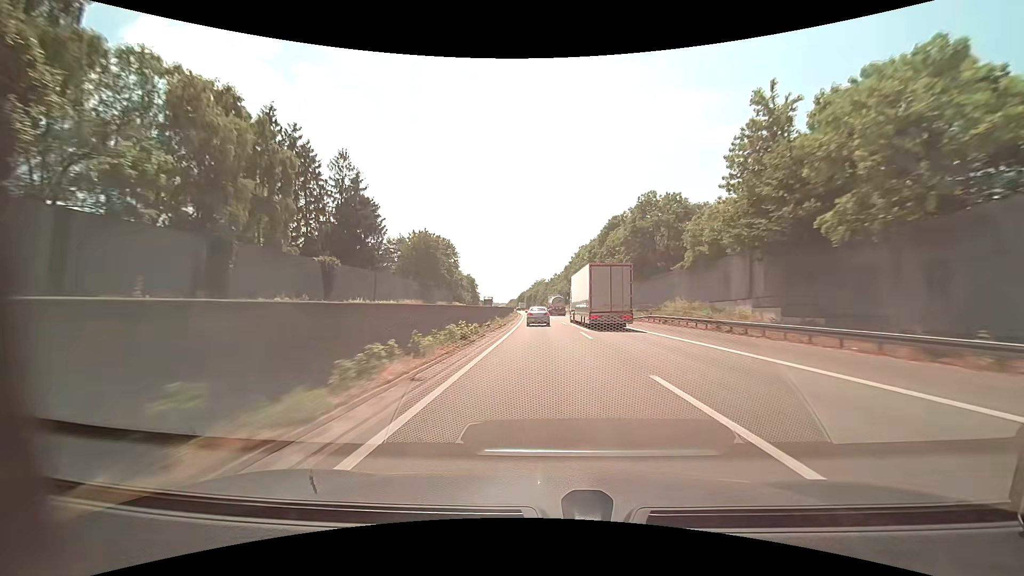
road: motorway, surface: asphalt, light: Day
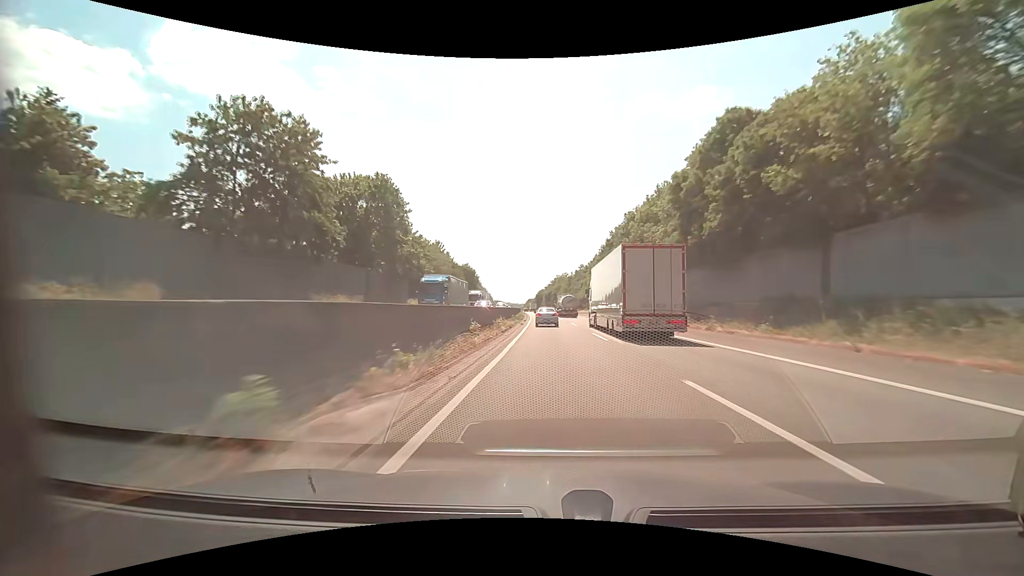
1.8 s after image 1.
(-1.1, +54.6) m; -2°
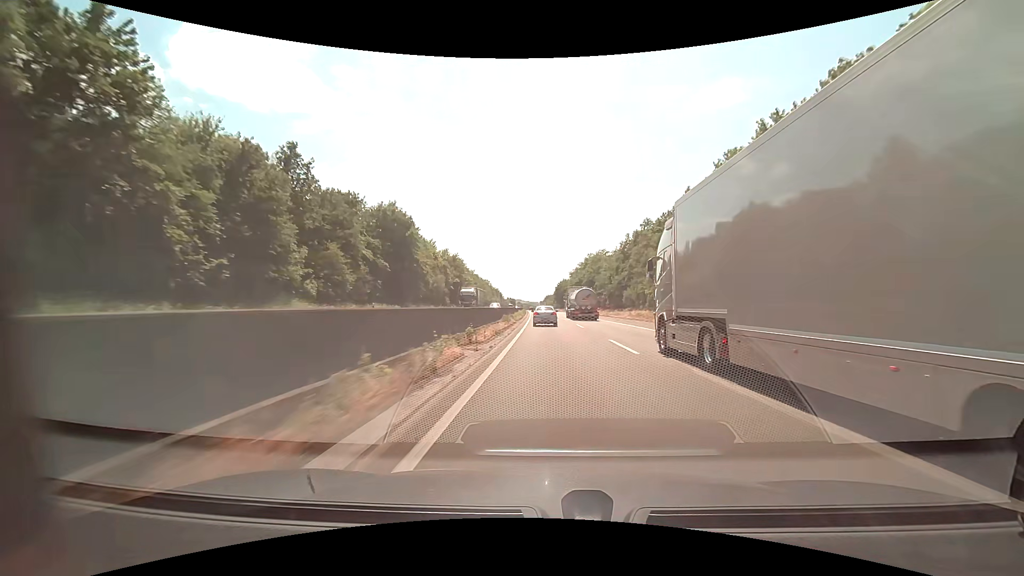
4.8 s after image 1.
(-1.6, +96.6) m; -2°
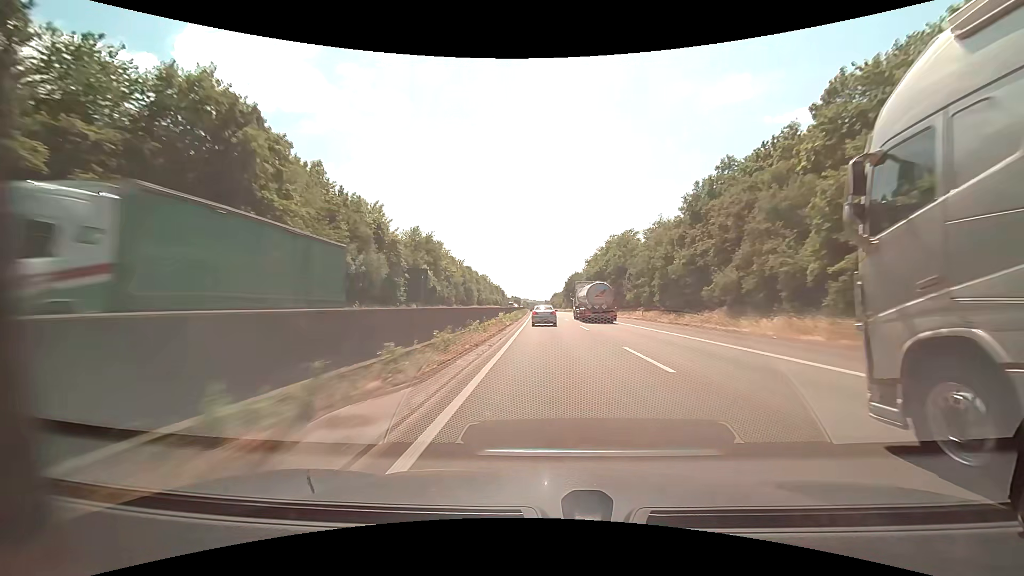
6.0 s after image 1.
(-0.3, +40.2) m; -1°
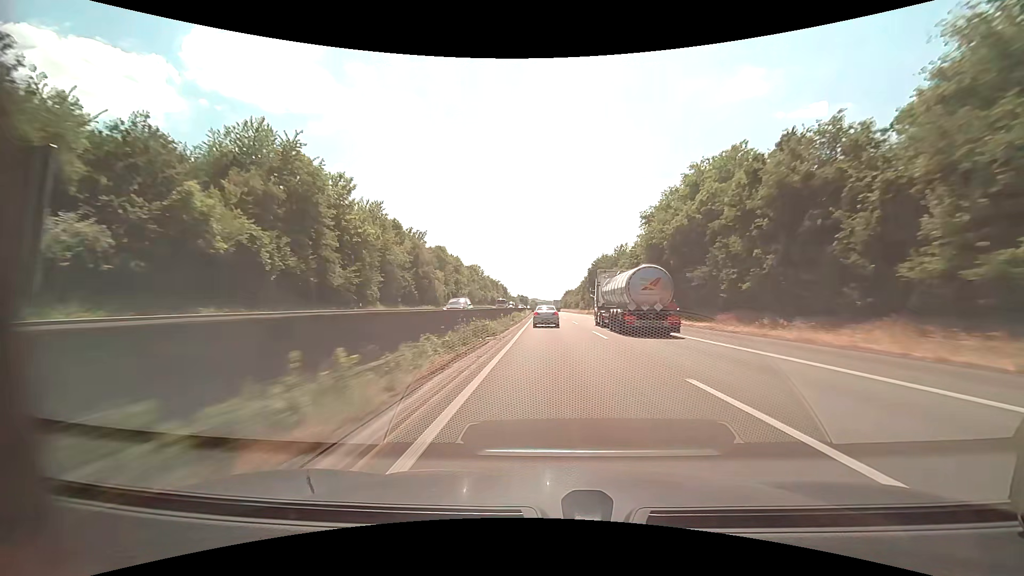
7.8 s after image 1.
(-0.7, +61.0) m; -1°
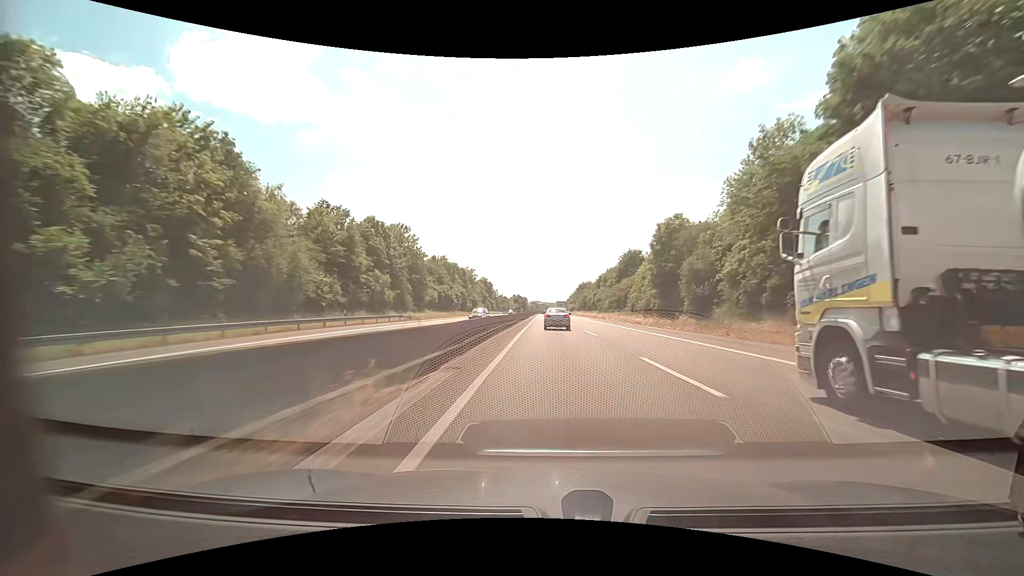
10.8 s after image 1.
(-0.6, +102.9) m; 0°
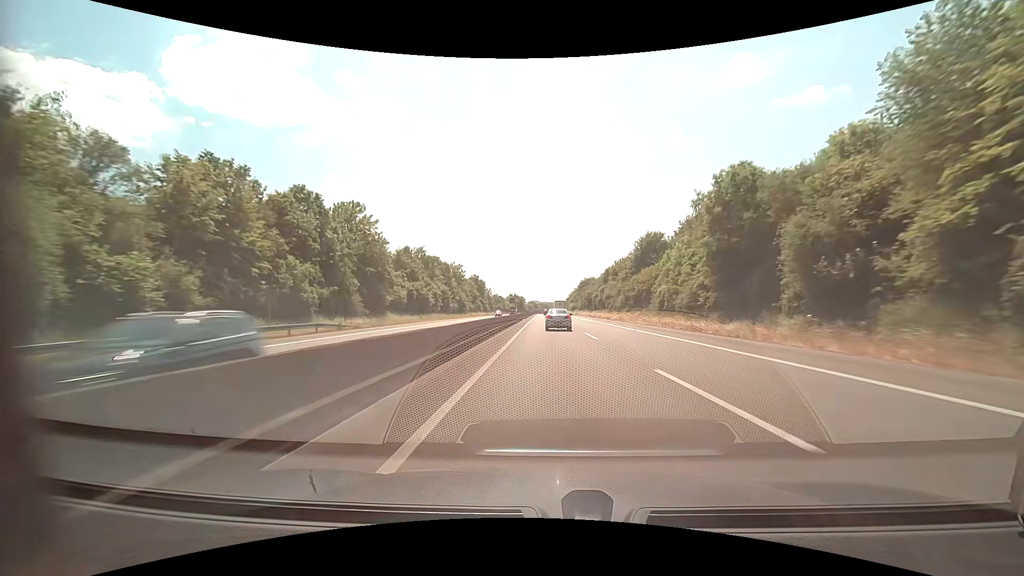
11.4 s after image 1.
(0.0, +20.7) m; 0°
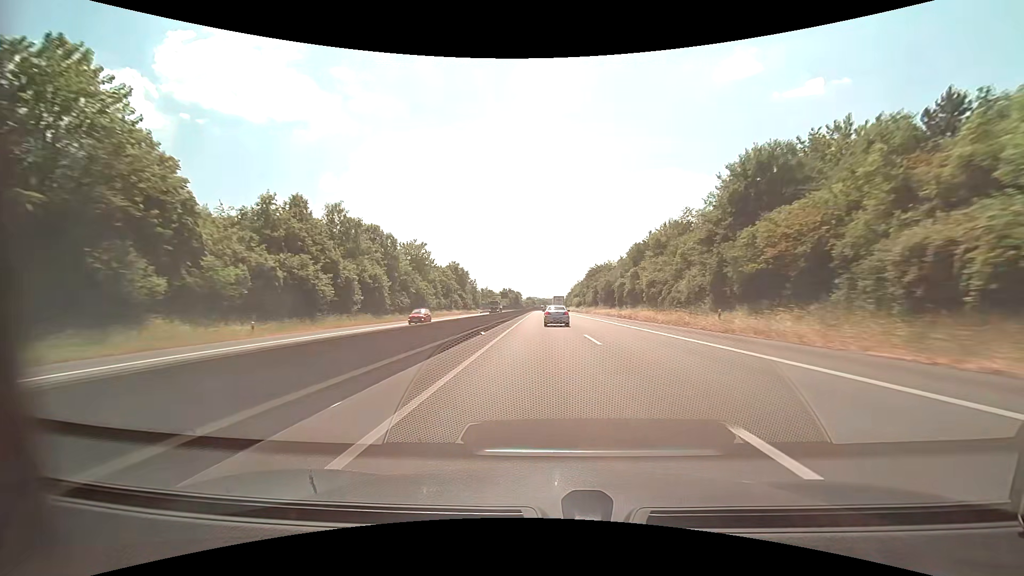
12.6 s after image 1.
(0.0, +41.4) m; 0°
(0, +10) (0, +20) (0, +30) (0, +40) (0, +50) (0, +60) (0, +70) (0, +80) (-1, +90) (-1, +100) m
